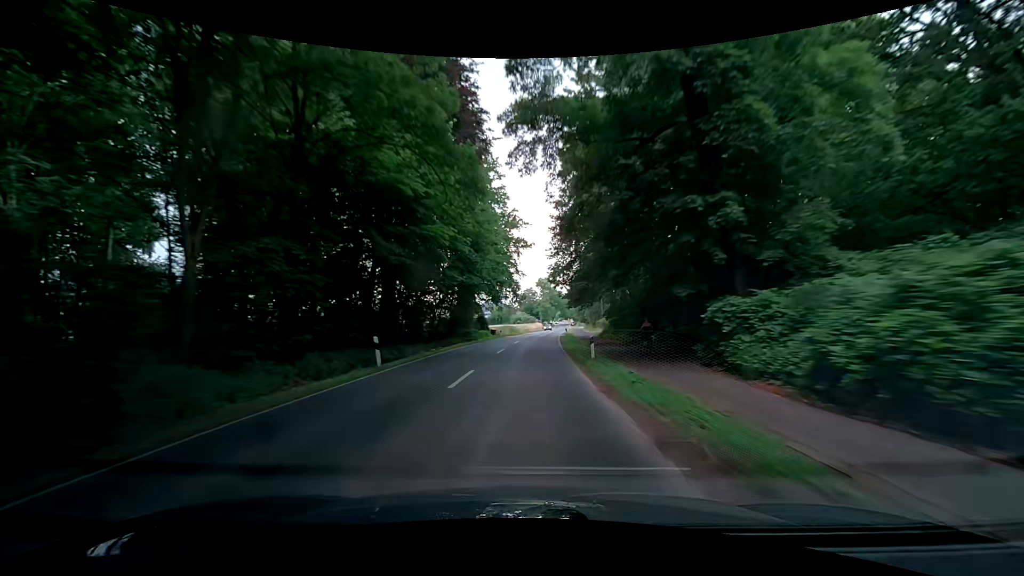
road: secondary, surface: asphalt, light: Day
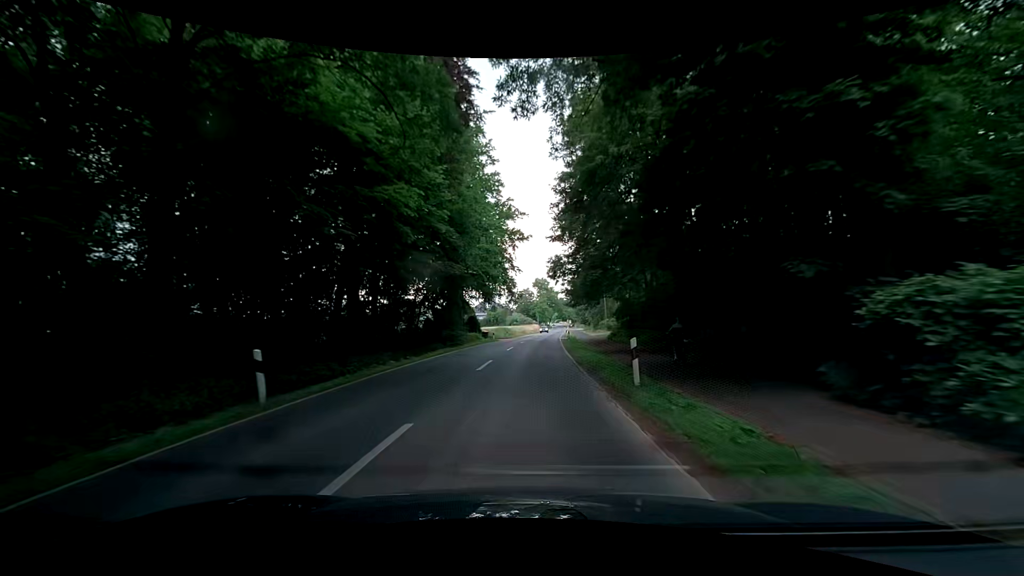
(0.0, +7.7) m; -1°
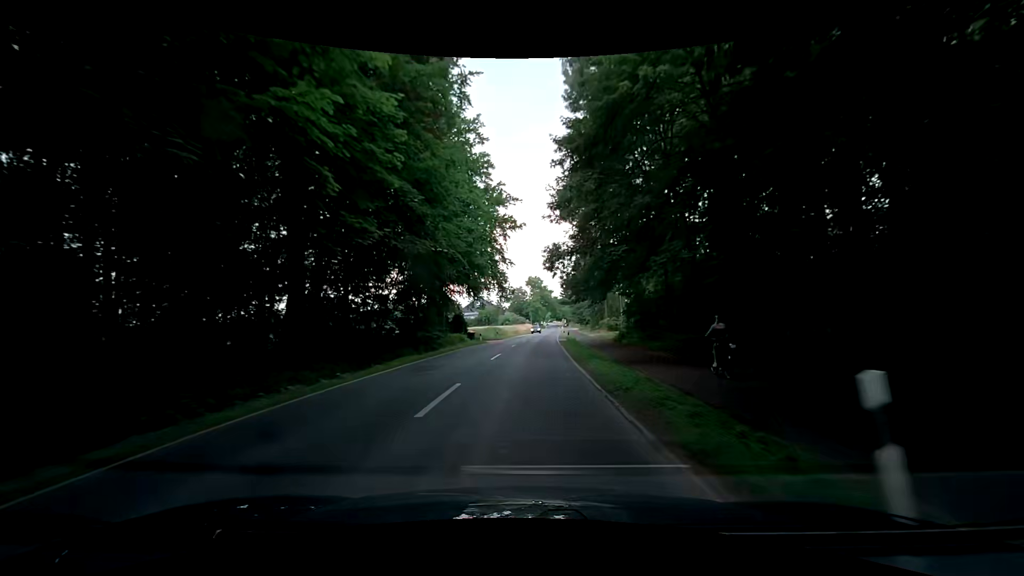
(+0.2, +7.7) m; +2°
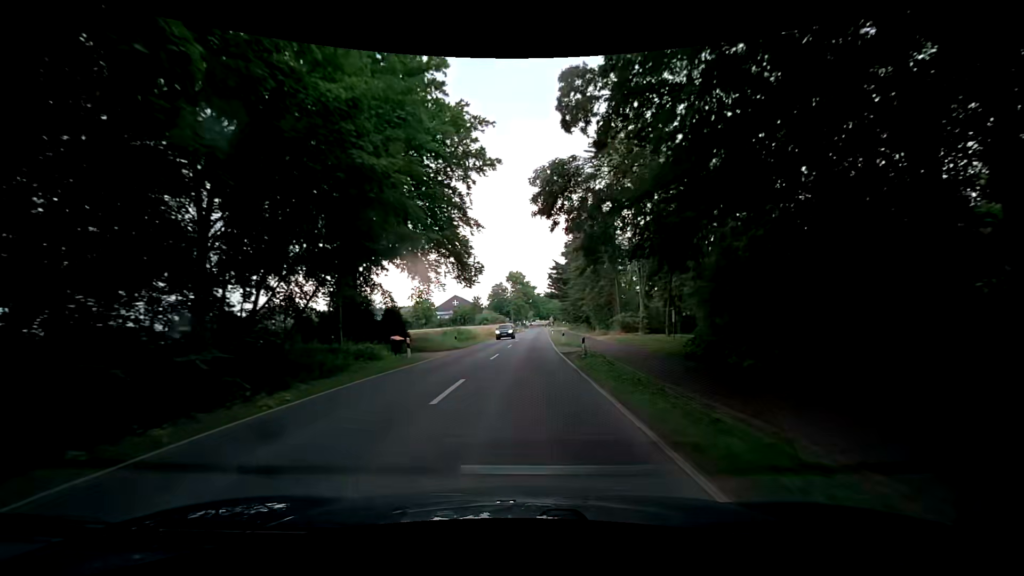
(+0.2, +23.0) m; +1°
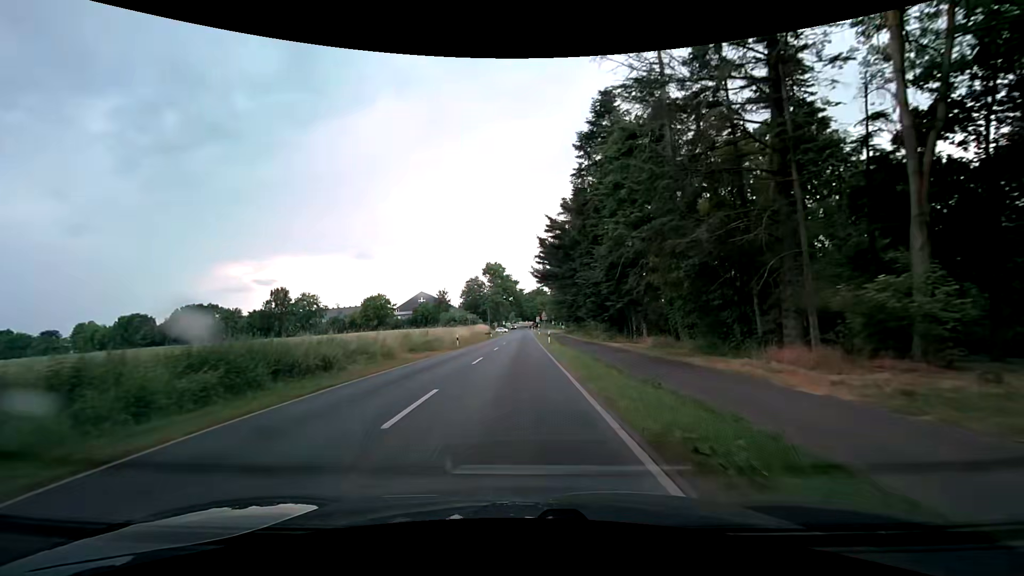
(+1.5, +38.4) m; +4°
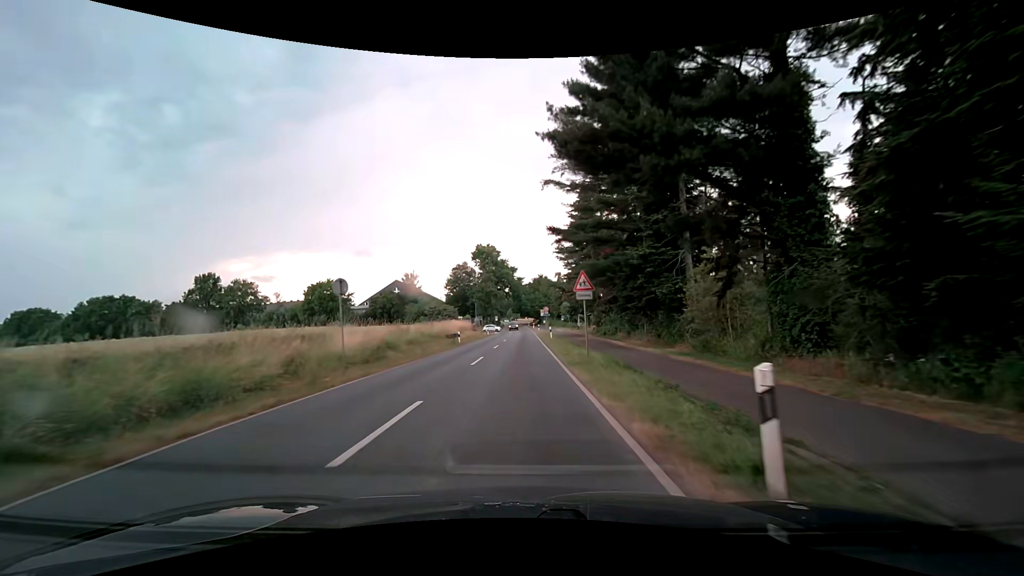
(-0.3, +38.2) m; -1°
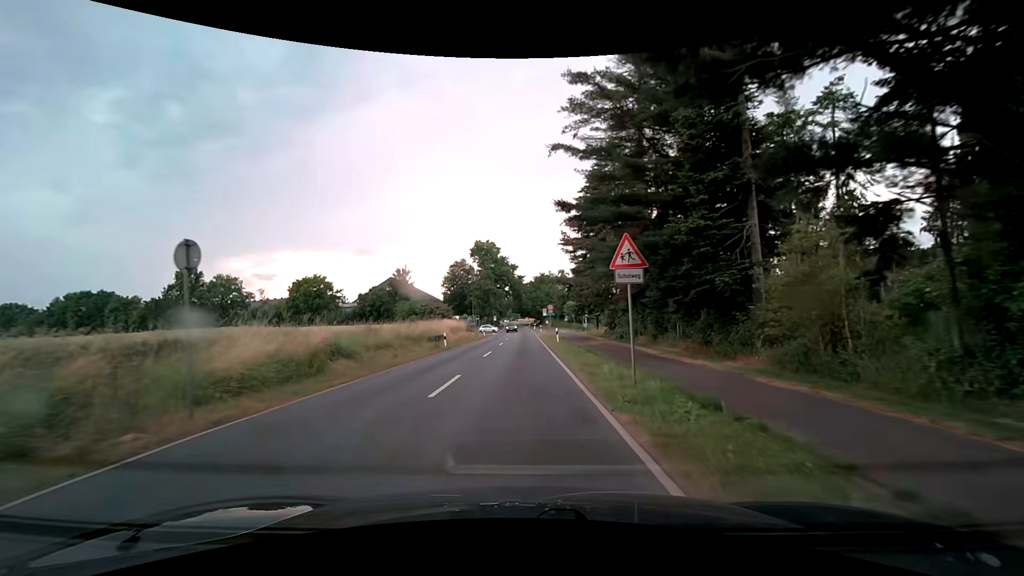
(0.0, +7.7) m; 0°
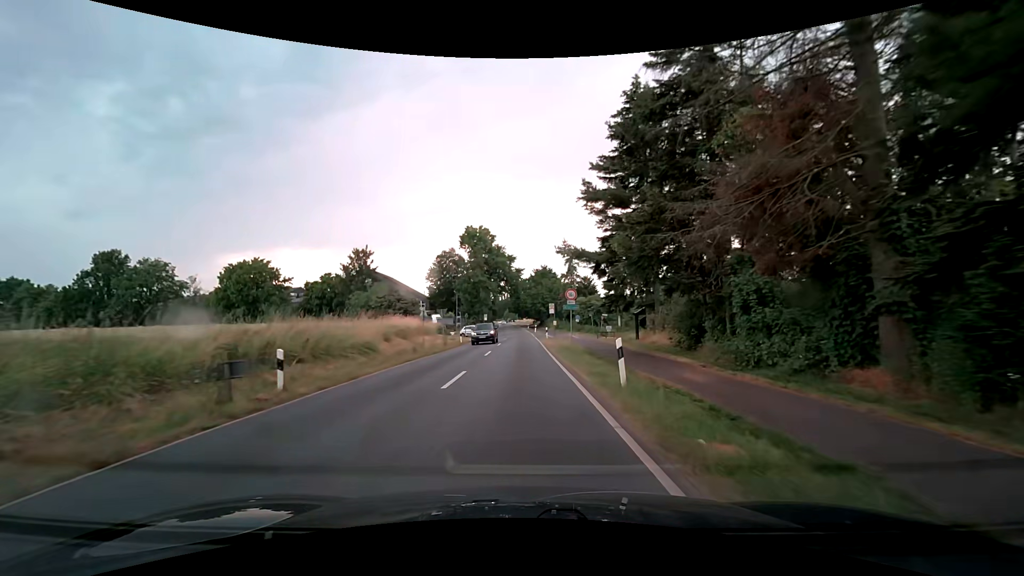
(0.0, +22.9) m; 0°
(0, +10) (0, +20) (0, +30) (0, +40) (0, +50) (0, +60) (0, +70) (-1, +80) (-1, +90) (-1, +100) m
